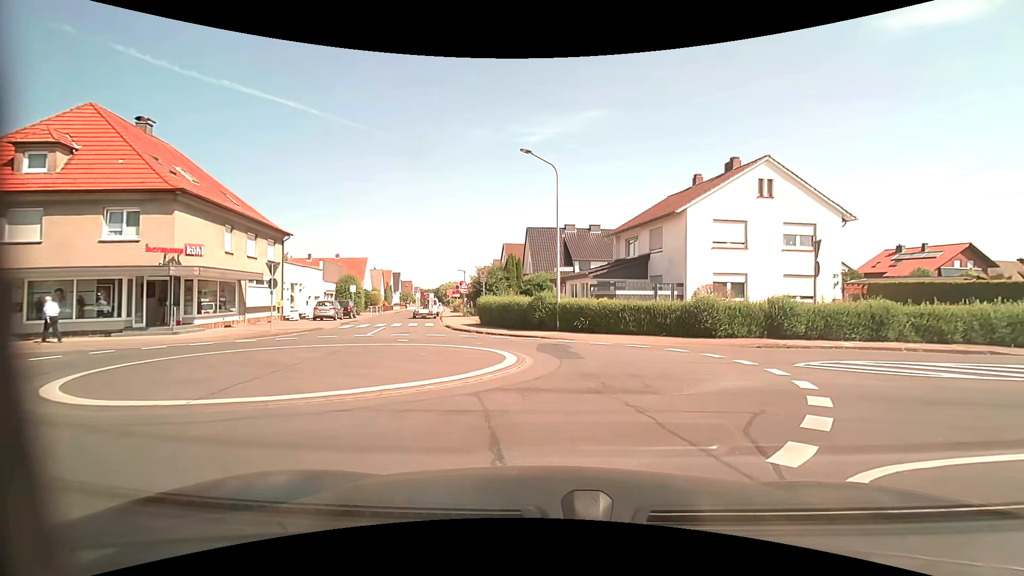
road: residential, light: Day
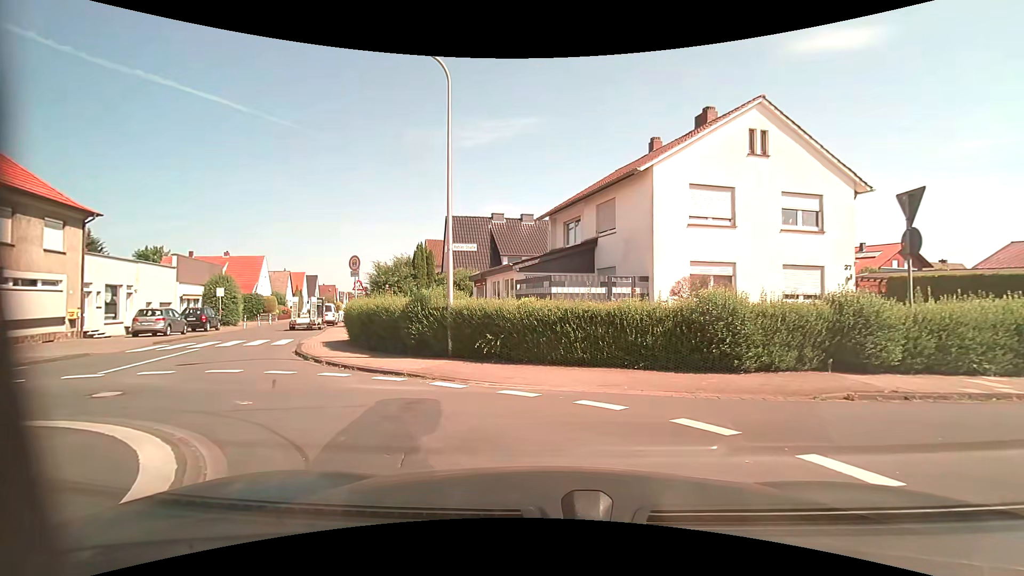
(+1.3, +9.3) m; +8°
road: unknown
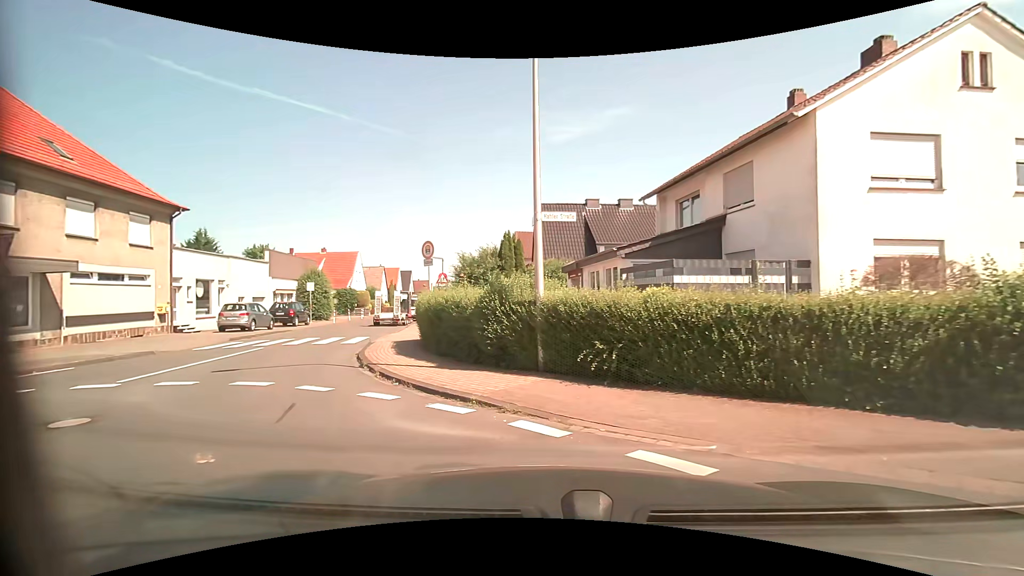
(-0.3, +3.5) m; -10°
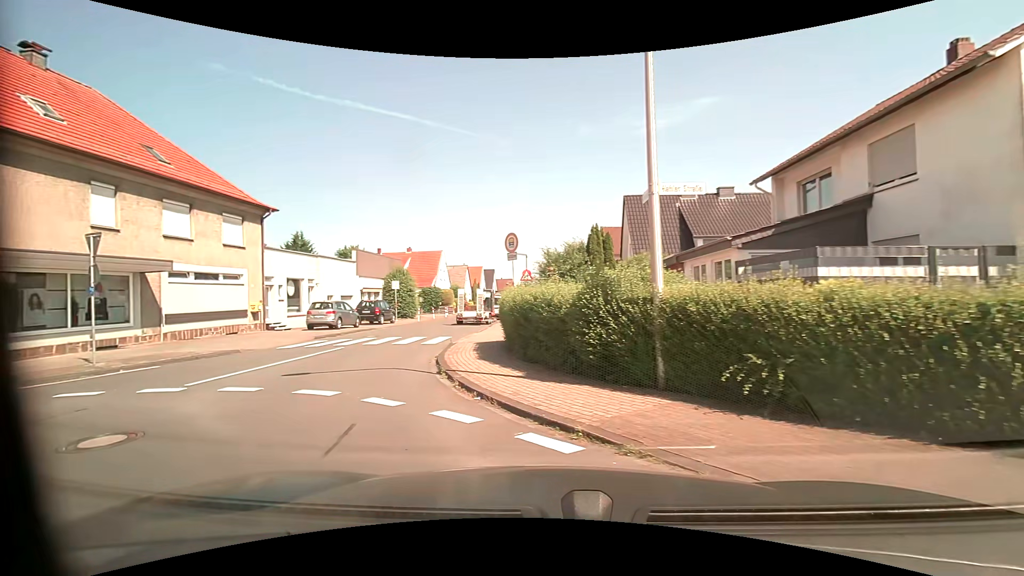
(-0.1, +1.7) m; -11°
